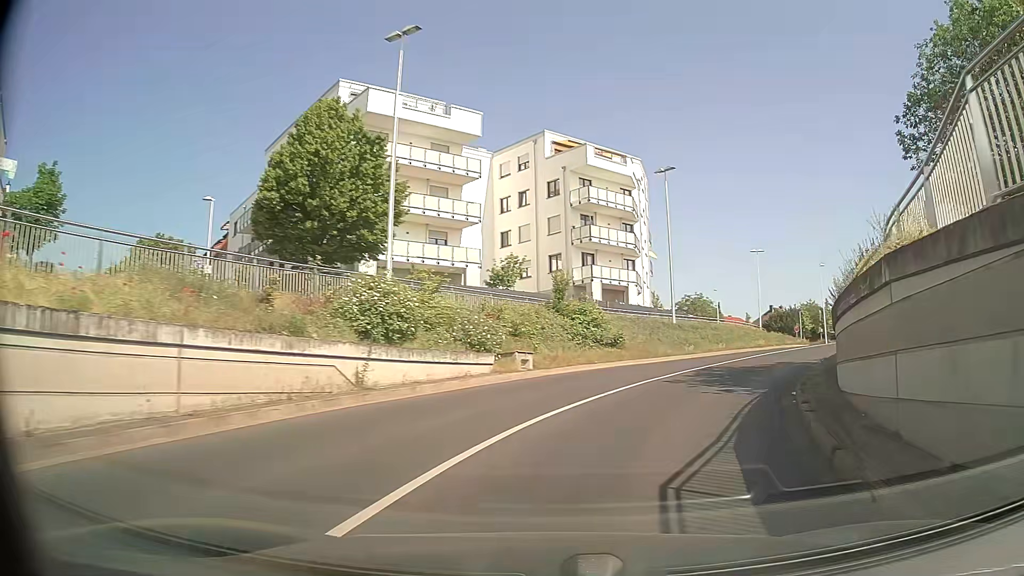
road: tertiary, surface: asphalt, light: Day
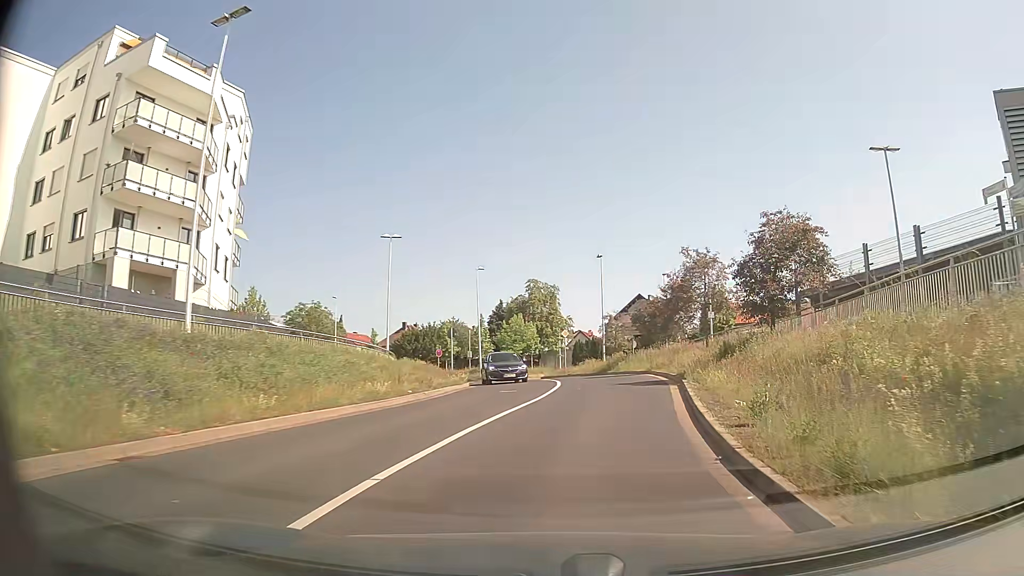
(+6.0, +20.7) m; +31°
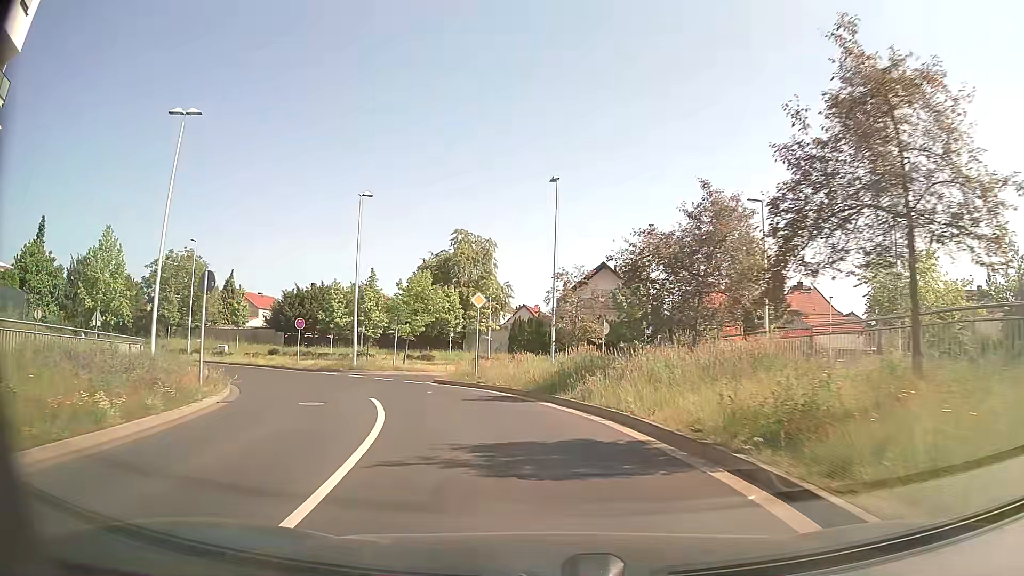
(+1.7, +21.7) m; +3°
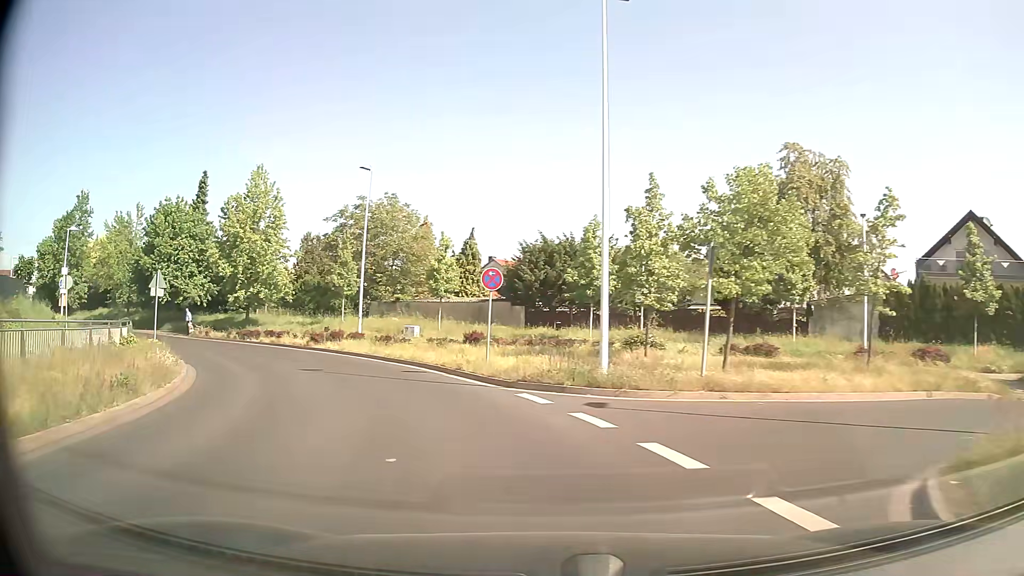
(-4.0, +21.2) m; -25°
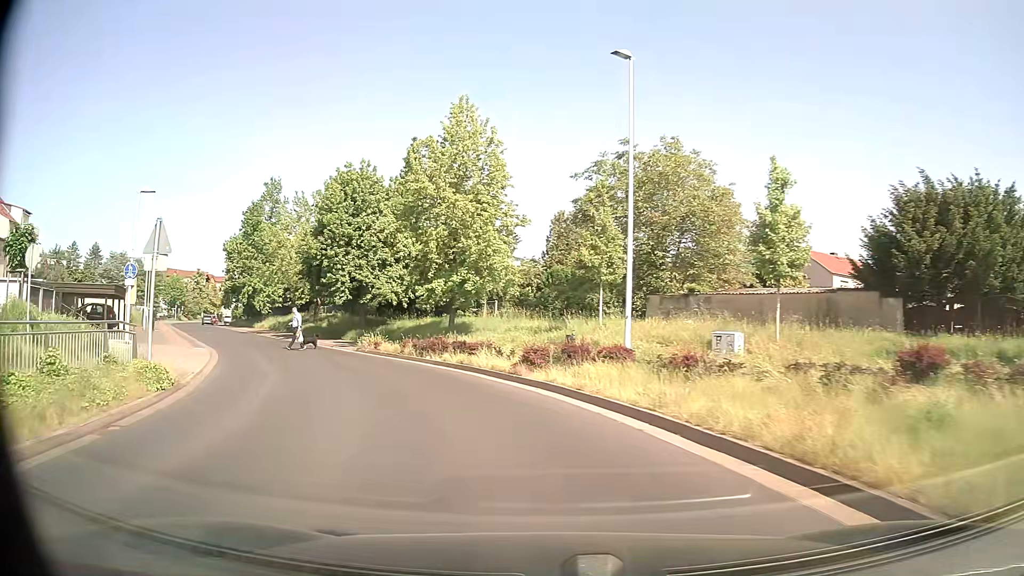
(-3.5, +16.4) m; -23°
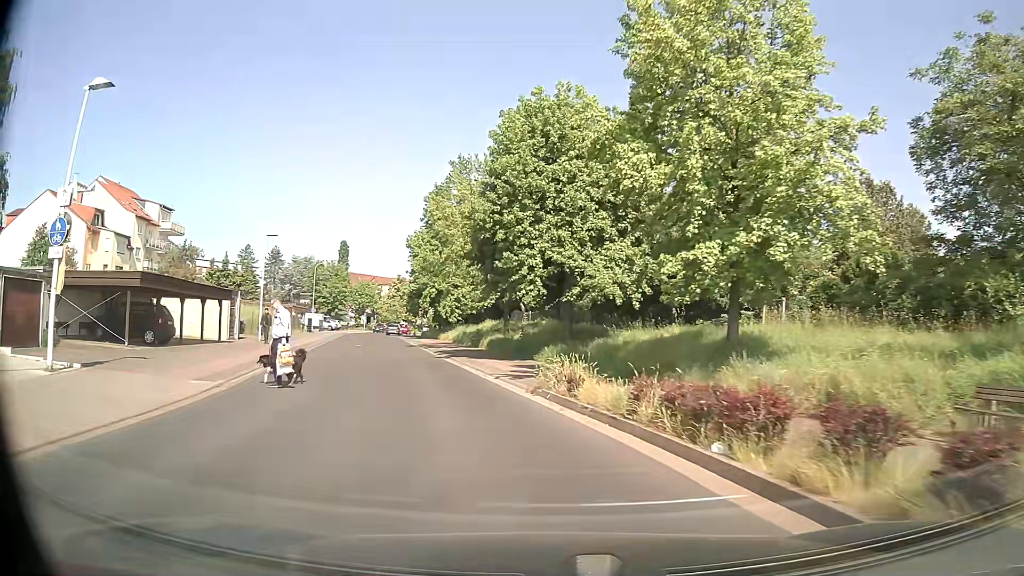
(-2.7, +15.2) m; -20°
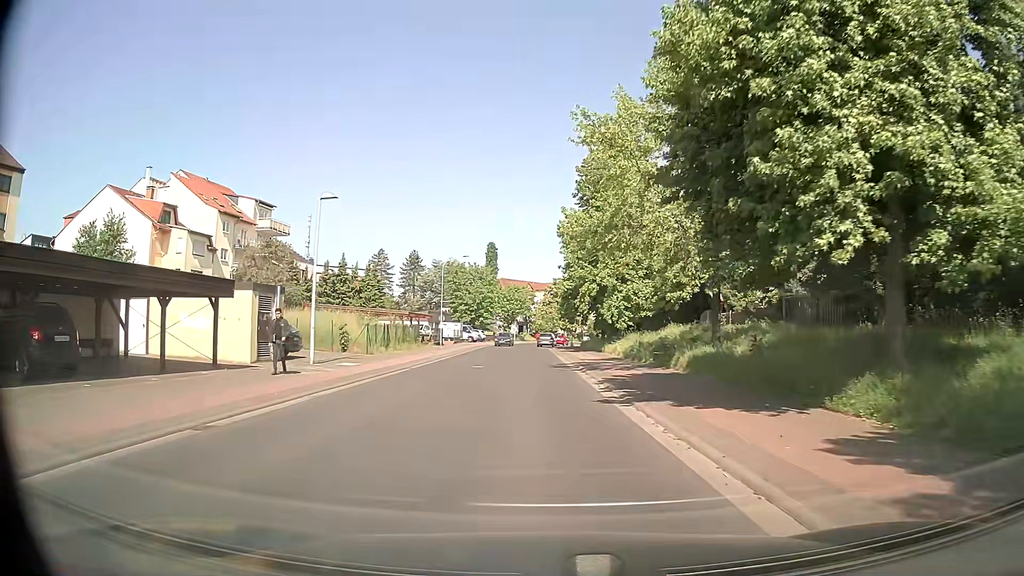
(-1.9, +15.1) m; -14°
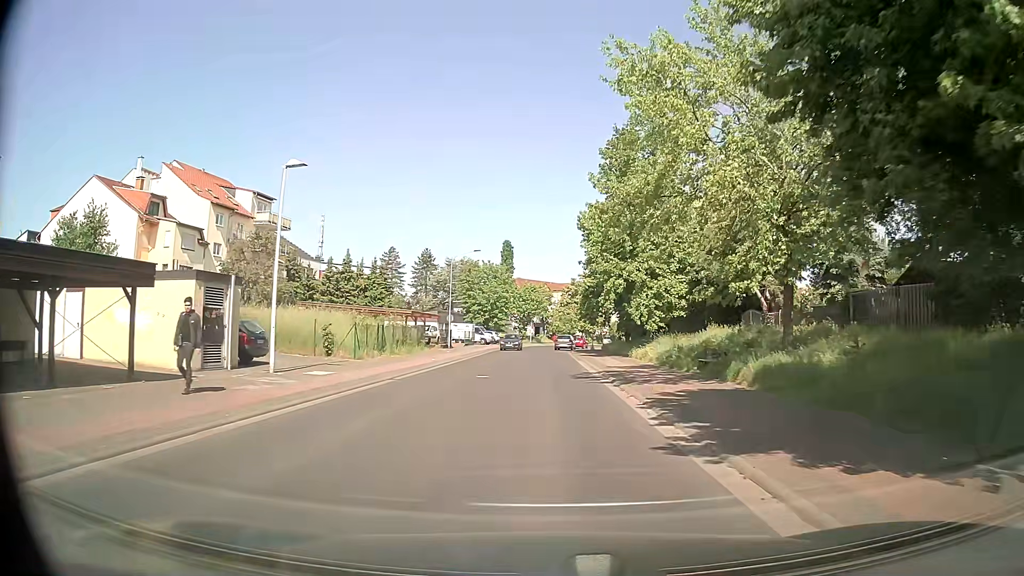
(0.0, +5.4) m; -1°
(0, +10) (0, +20) (0, +30) (0, +40) (-1, +50) (-1, +60) (-1, +70) (+1, +80) (+4, +89) (+7, +99) m
